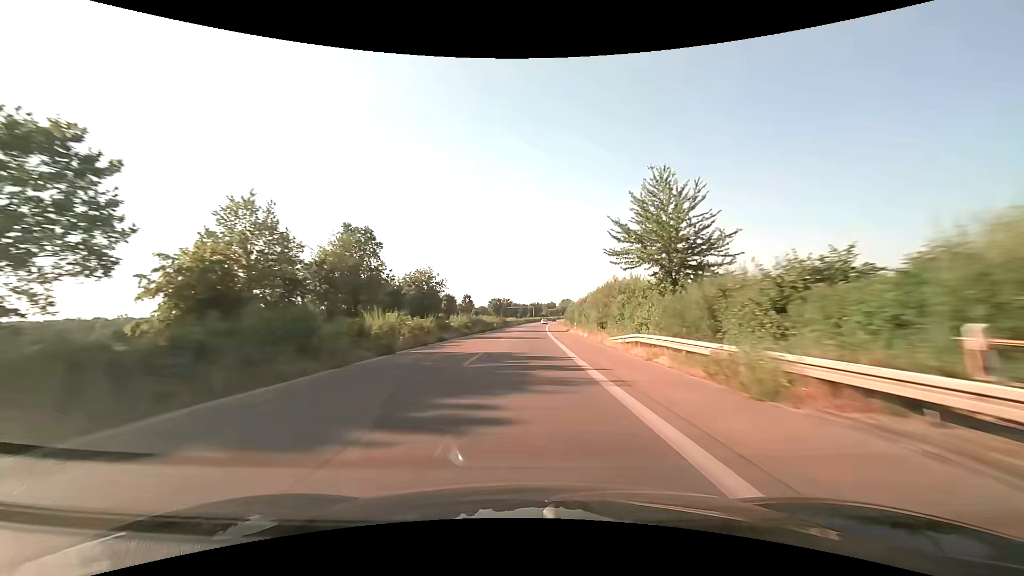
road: trunk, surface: asphalt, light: Day
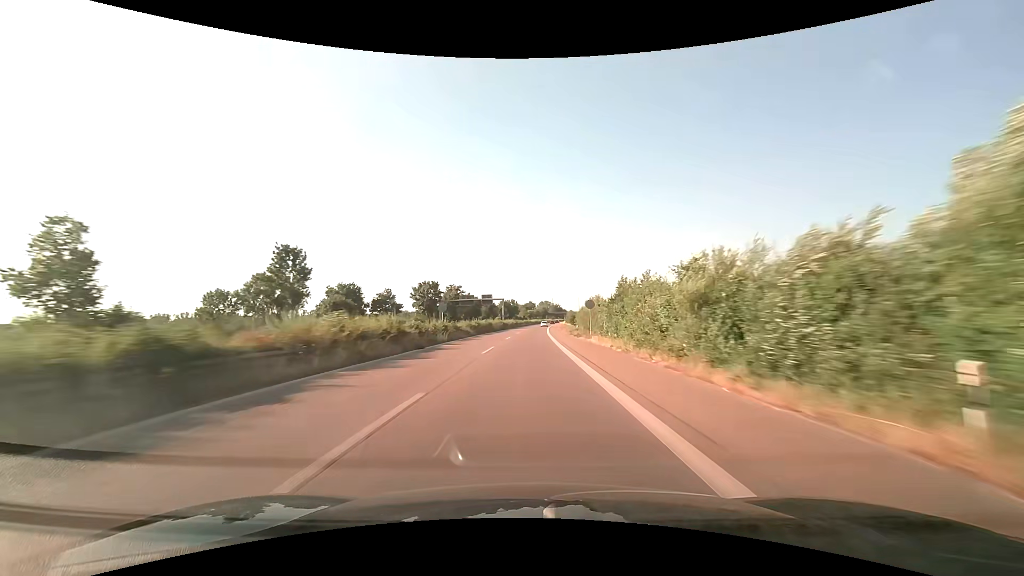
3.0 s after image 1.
(+2.5, +102.2) m; +3°
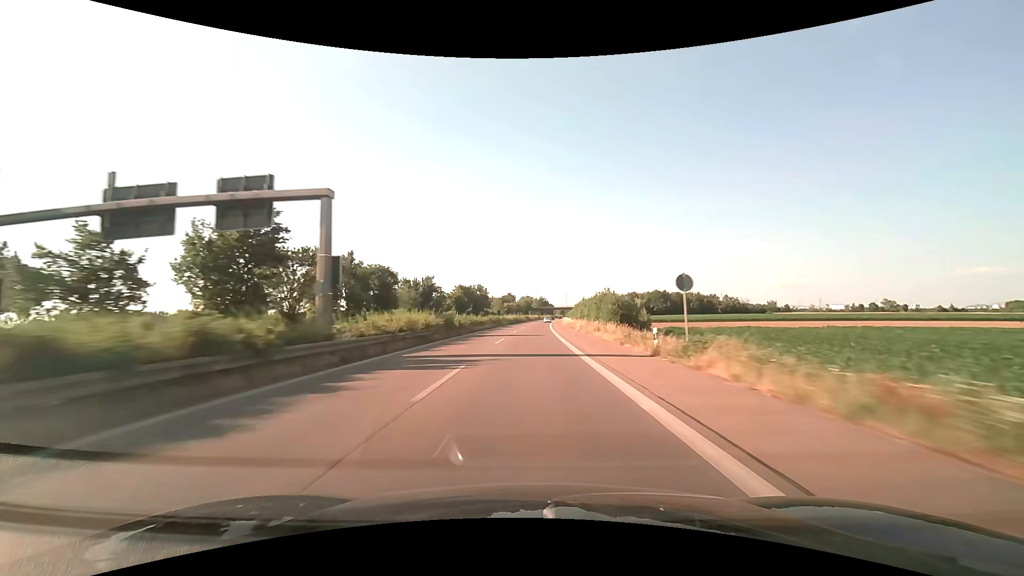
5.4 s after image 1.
(+1.7, +85.8) m; +2°
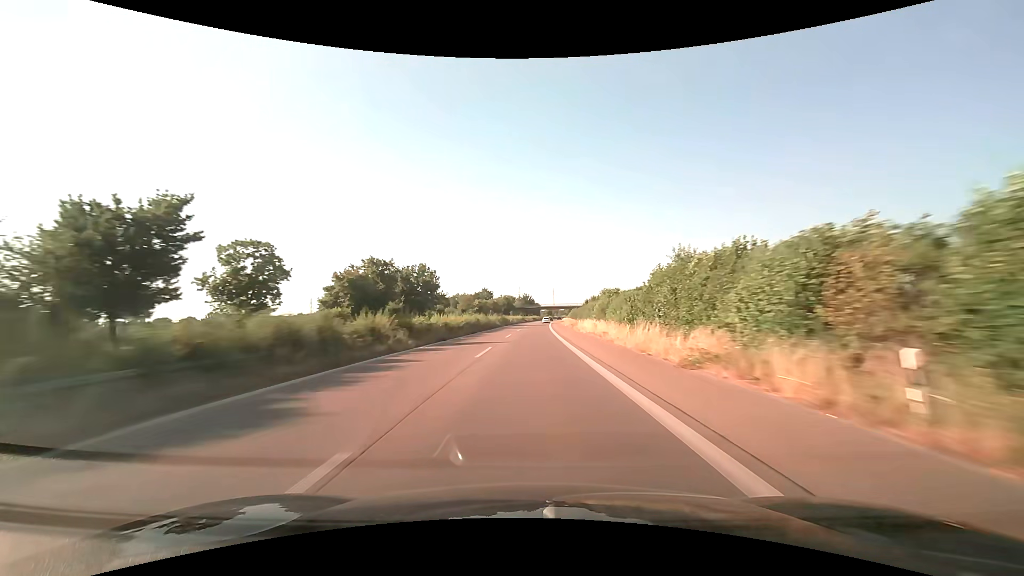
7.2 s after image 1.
(+1.1, +63.1) m; +2°
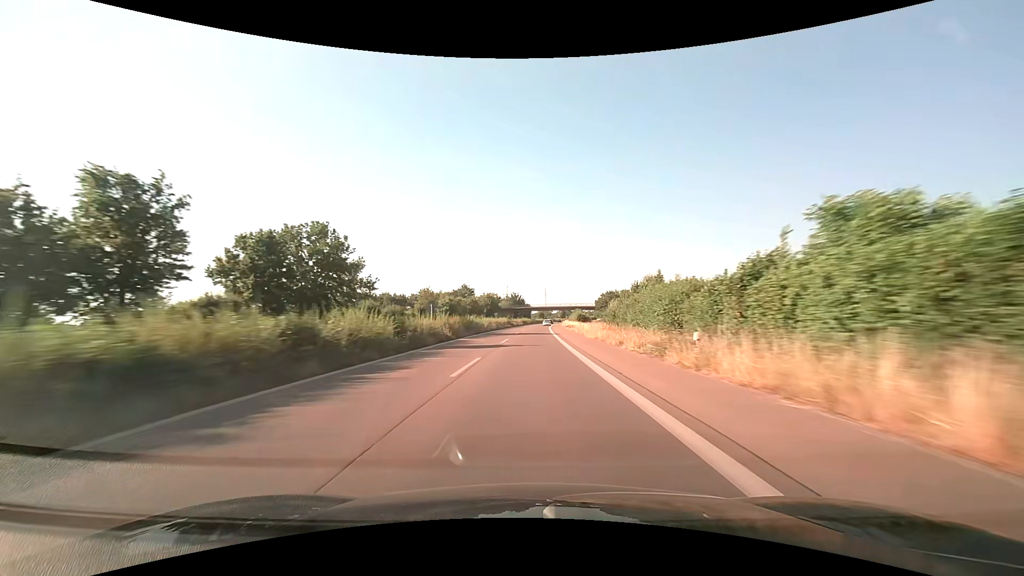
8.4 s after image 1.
(+0.5, +41.3) m; +1°
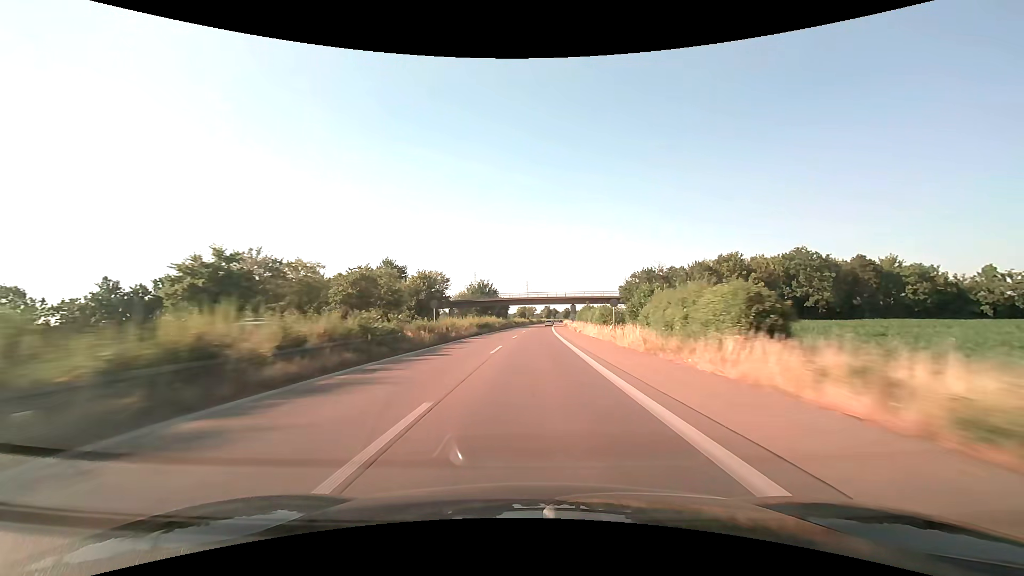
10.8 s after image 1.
(+1.6, +81.8) m; +2°
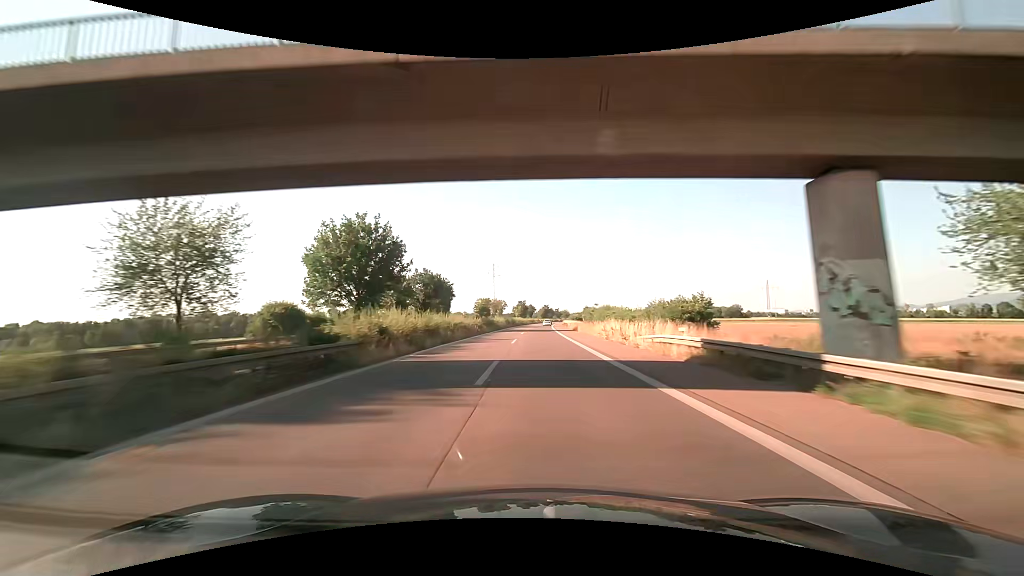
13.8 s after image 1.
(+2.2, +100.3) m; +3°
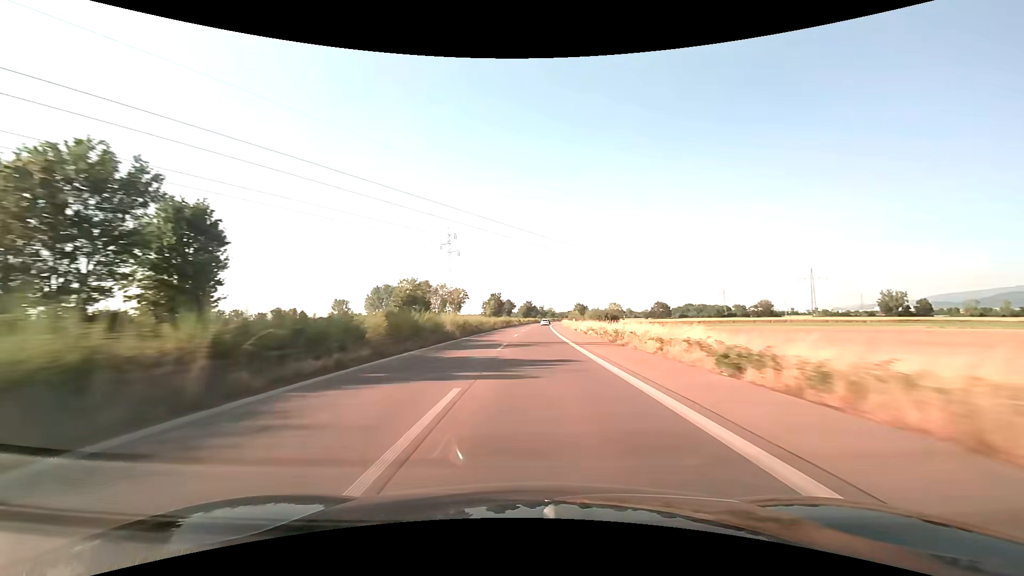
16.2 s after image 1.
(+1.7, +78.4) m; +2°
(0, +10) (0, +20) (0, +30) (0, +40) (+1, +50) (+1, +60) (+1, +70) (+2, +80) (+2, +90) (+2, +100) m
